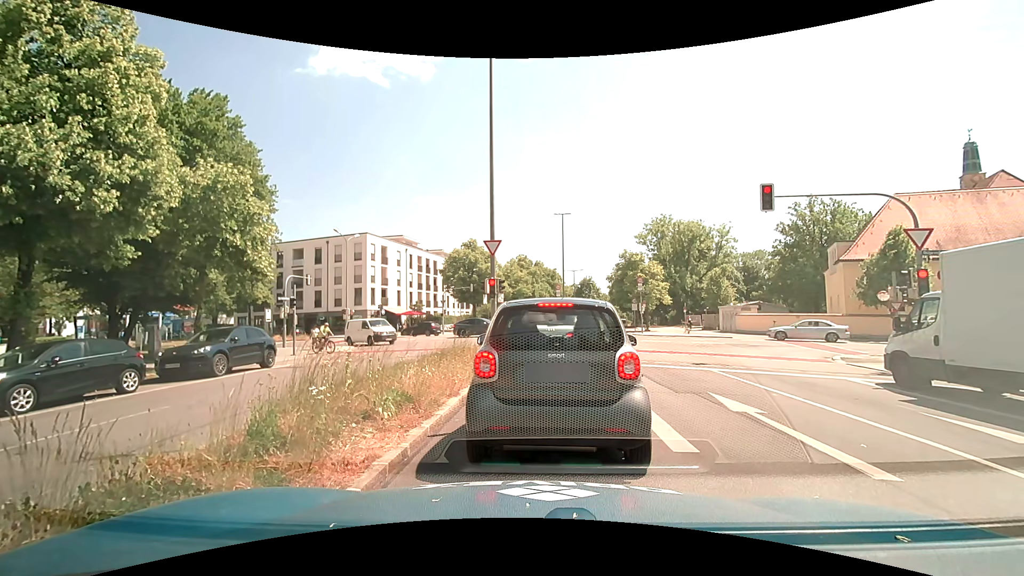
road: secondary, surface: asphalt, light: Day
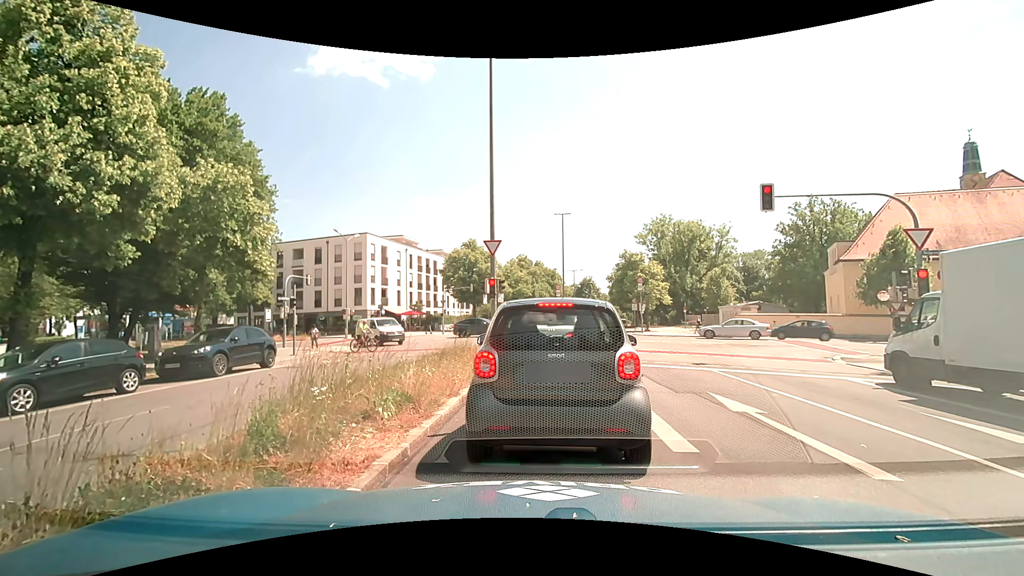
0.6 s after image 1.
(0.0, 0.0) m; 0°
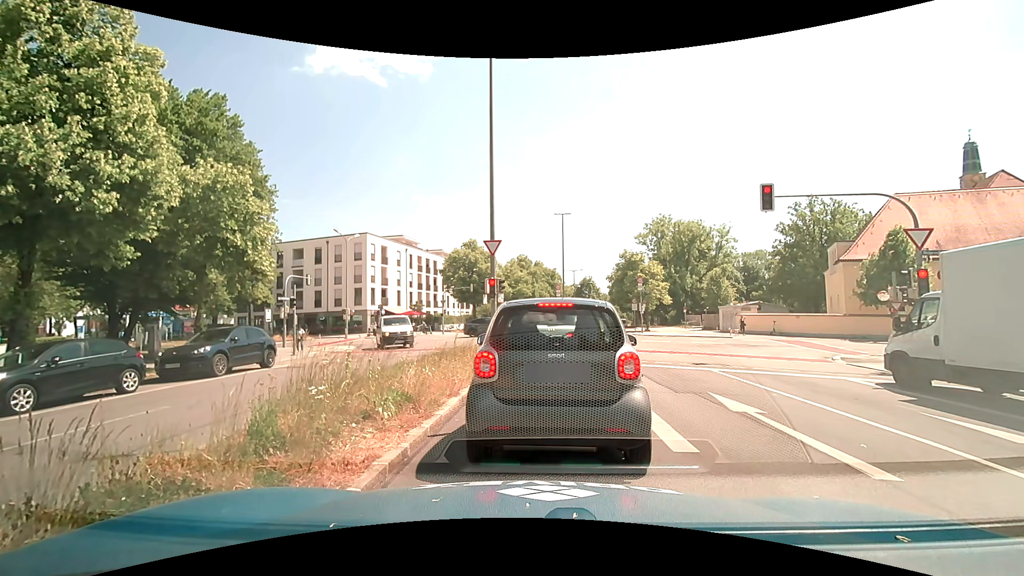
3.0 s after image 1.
(0.0, 0.0) m; 0°
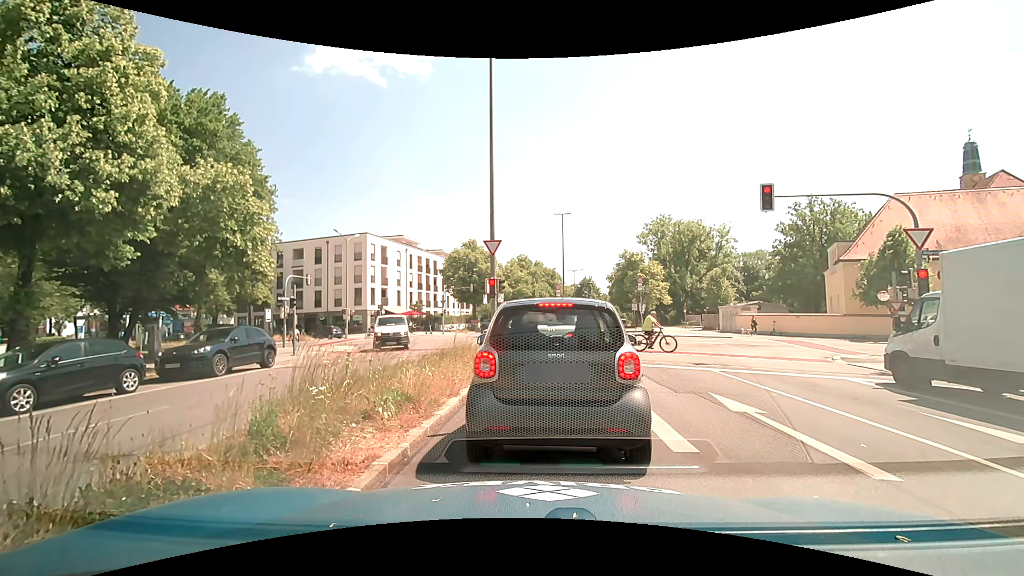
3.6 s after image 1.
(0.0, 0.0) m; 0°
(+1, +10) (+2, +20) (+3, +30) (+2, +40) (-2, +48) (-11, +54) (-20, +58) (-29, +61) (-39, +65) (-48, +68) m
